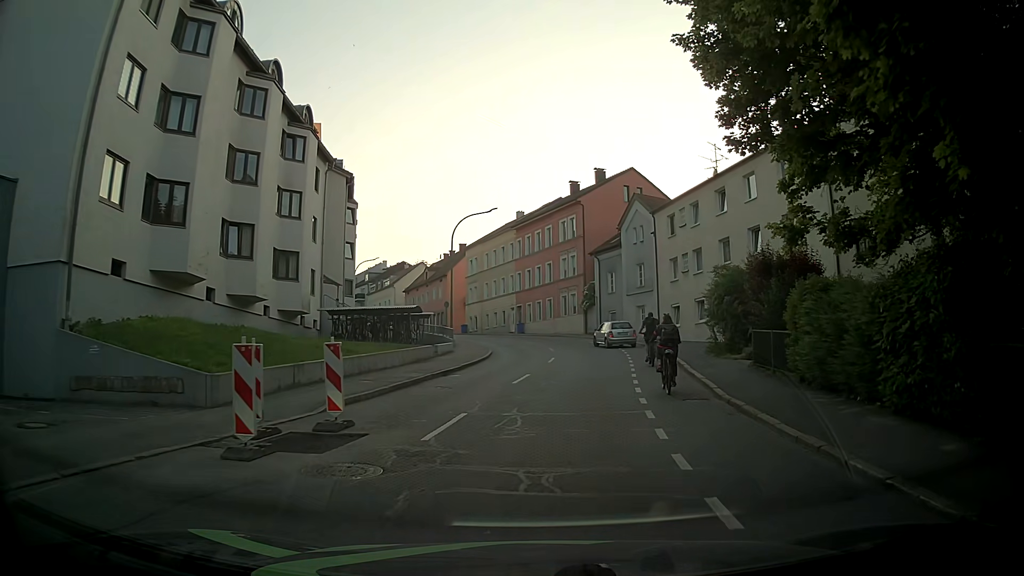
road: tertiary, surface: asphalt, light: Day
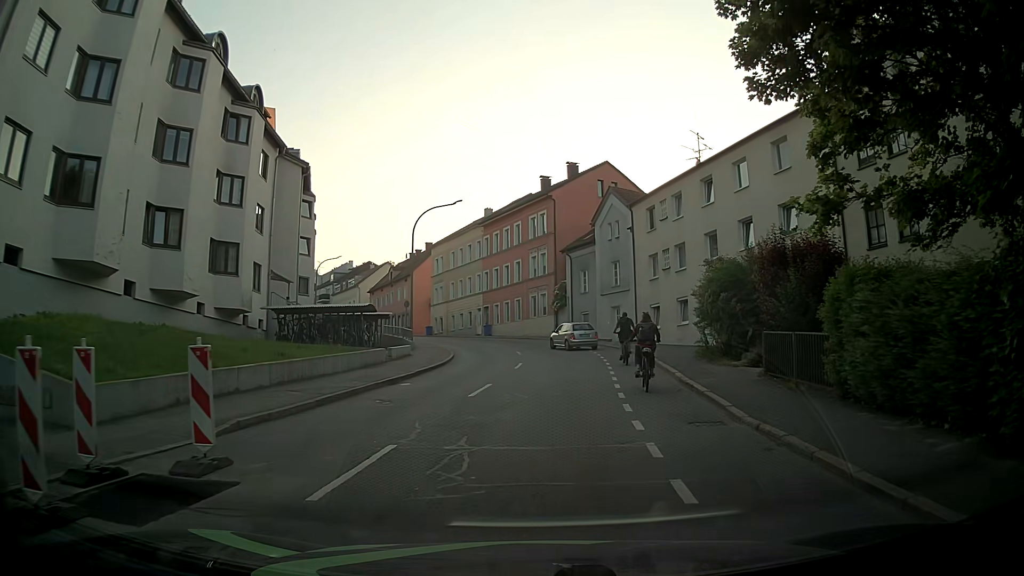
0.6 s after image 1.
(+0.1, +3.4) m; +1°
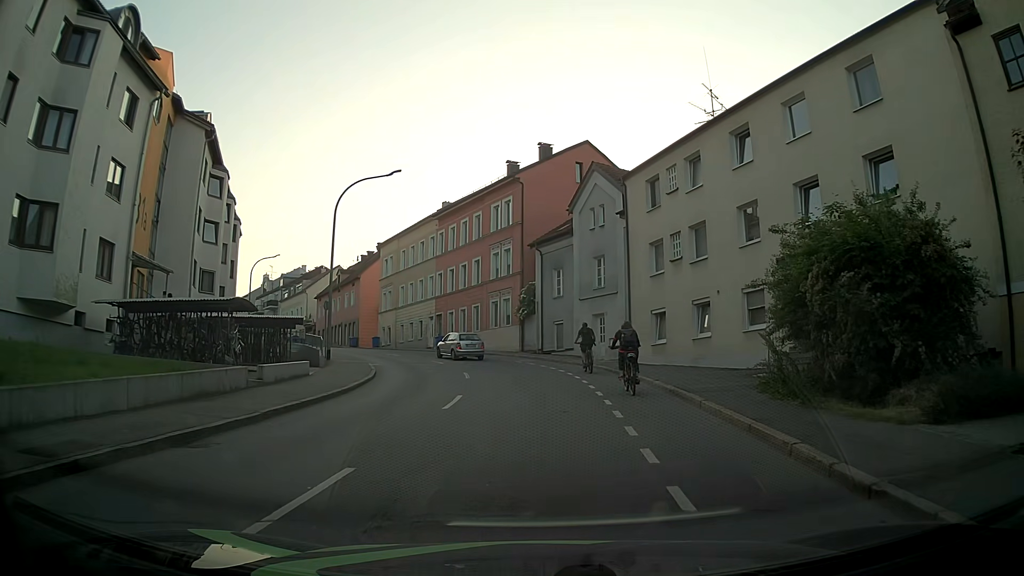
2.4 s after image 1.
(+0.6, +10.3) m; +5°
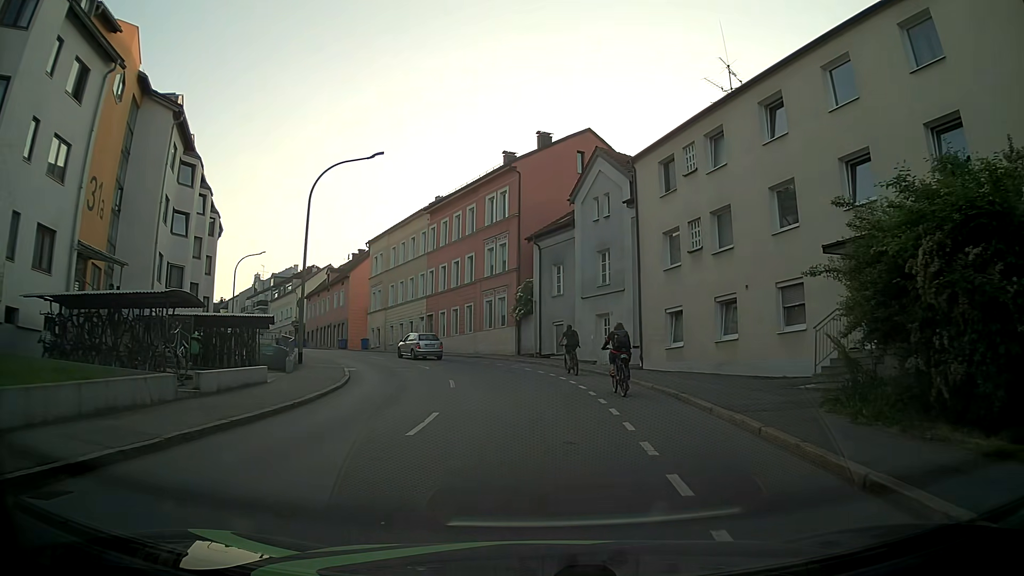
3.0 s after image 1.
(0.0, +3.5) m; 0°
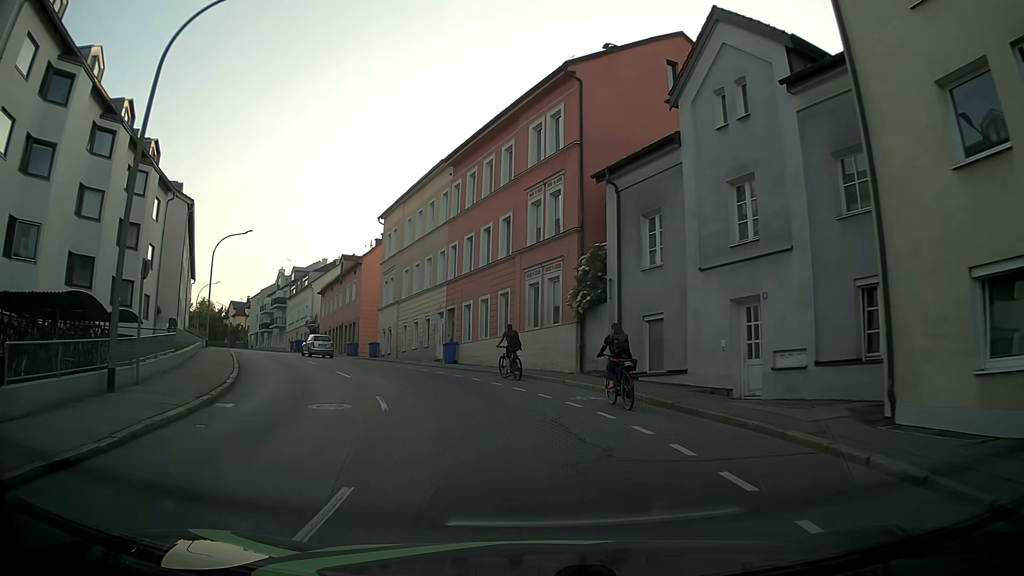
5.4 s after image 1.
(-0.2, +16.0) m; -5°
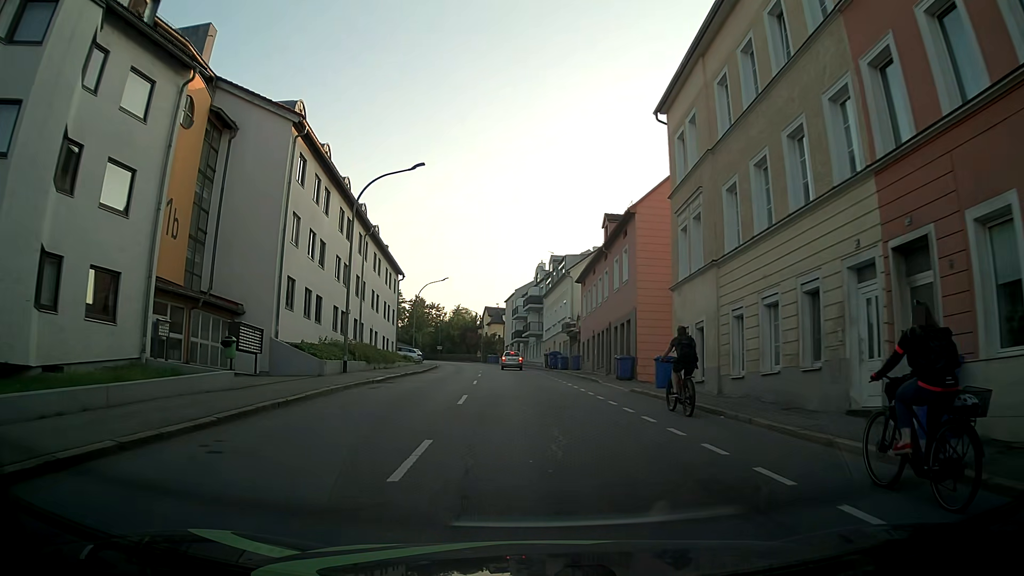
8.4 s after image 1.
(-5.0, +23.9) m; -24°
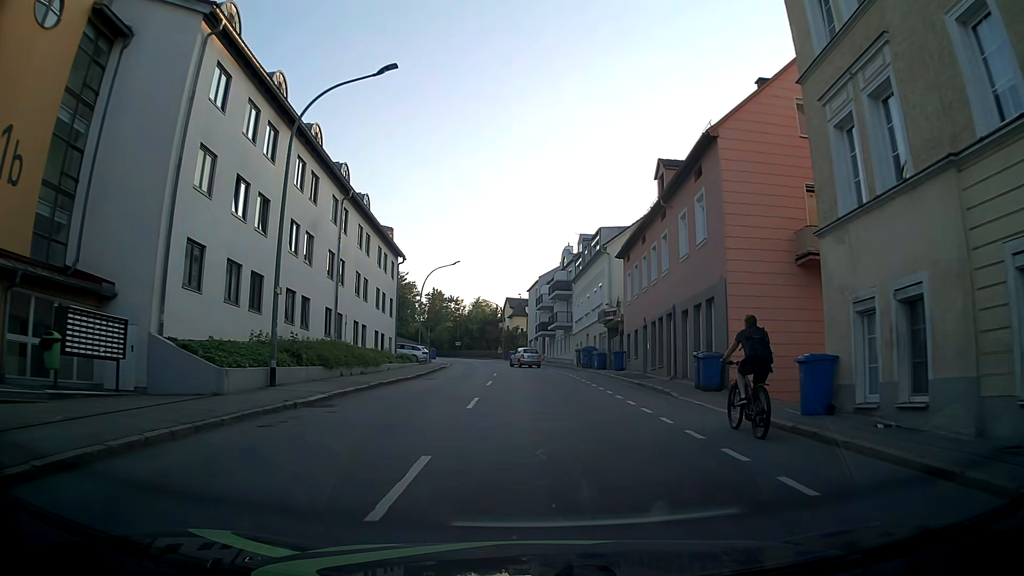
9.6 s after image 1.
(-0.3, +10.6) m; -1°
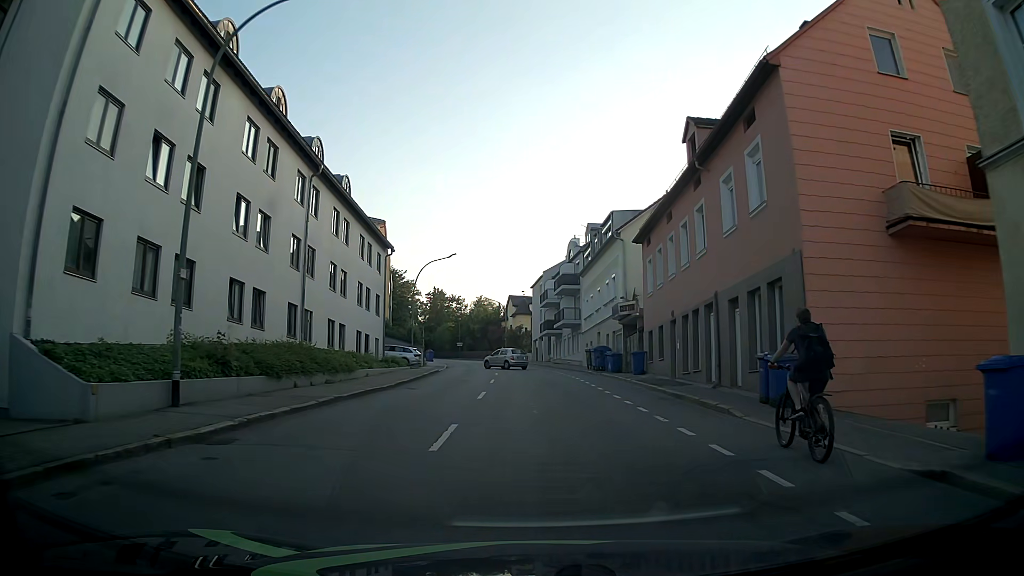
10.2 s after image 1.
(-0.1, +5.6) m; -1°
(0, +10) (0, +20) (-1, +30) (-1, +40) (-2, +50) (-2, +60) (-4, +70) (-6, +80) (-8, +89) (-11, +99) m
